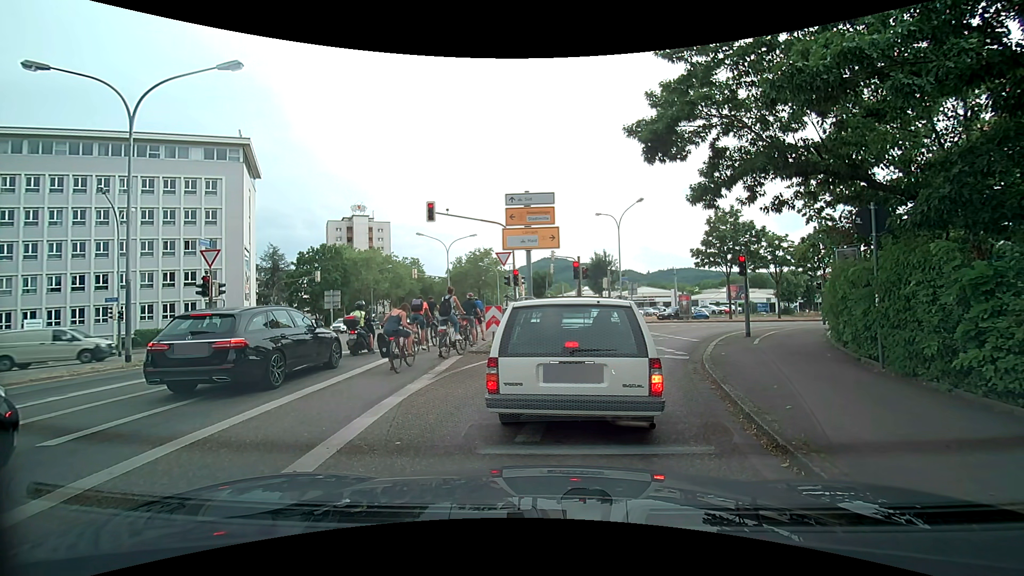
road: secondary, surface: asphalt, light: Day
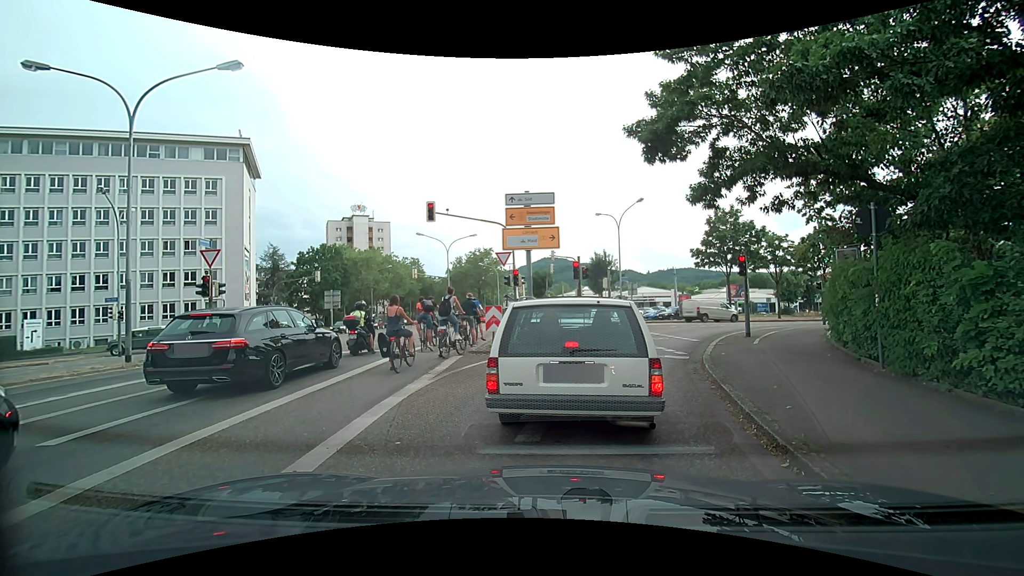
(0.0, 0.0) m; 0°
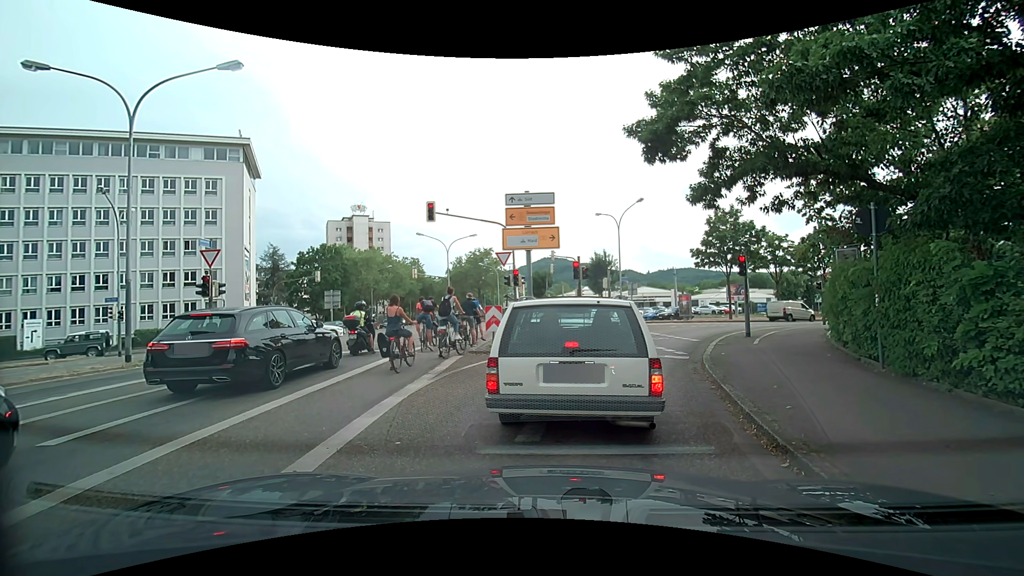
(0.0, 0.0) m; 0°
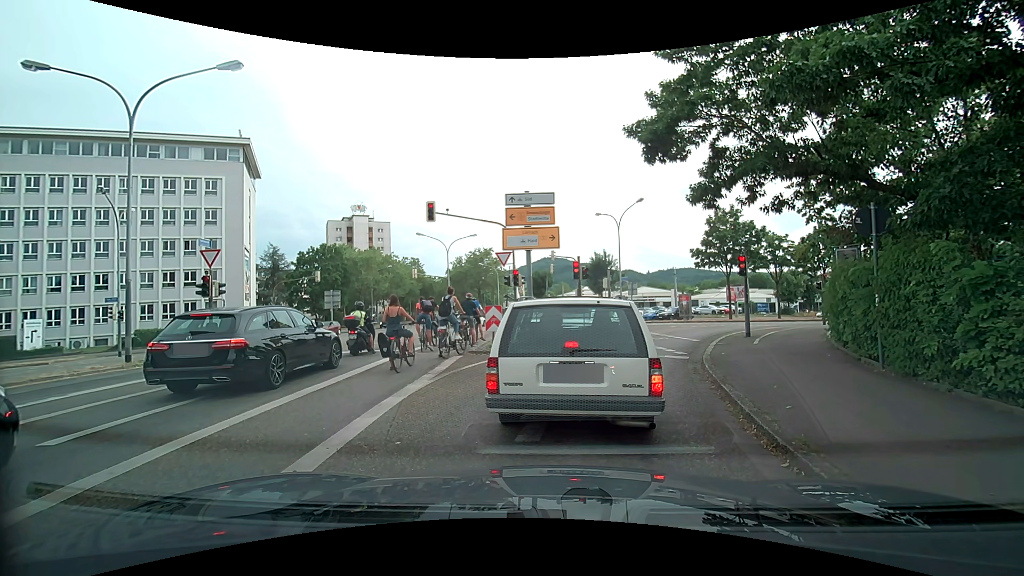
(0.0, 0.0) m; 0°
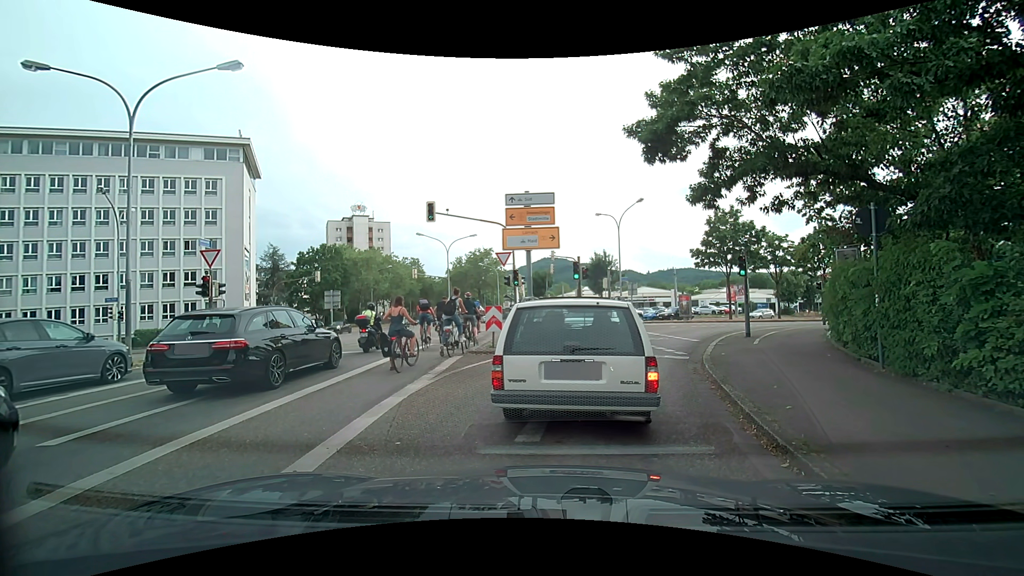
(0.0, 0.0) m; 0°
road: secondary_link
